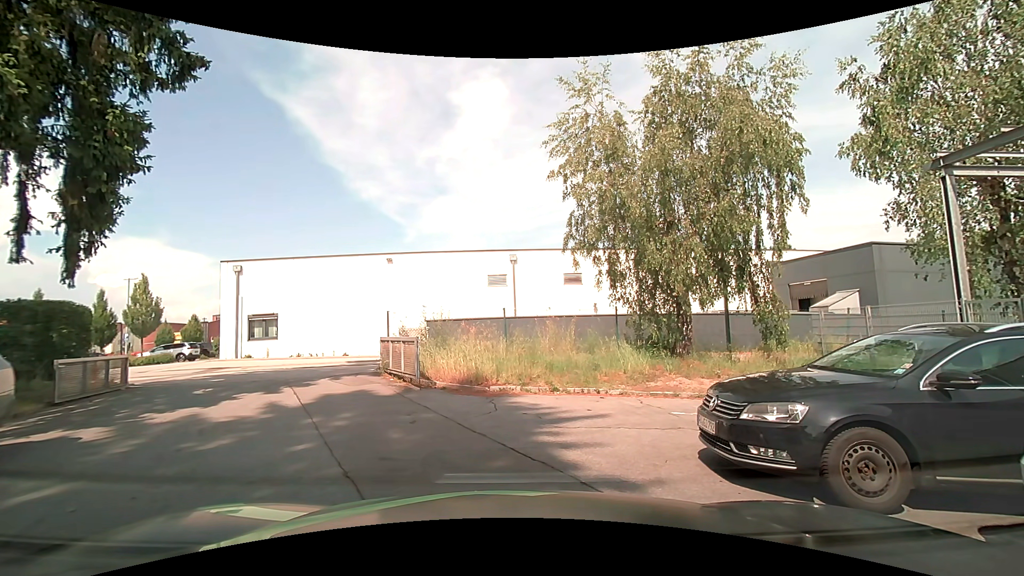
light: Day
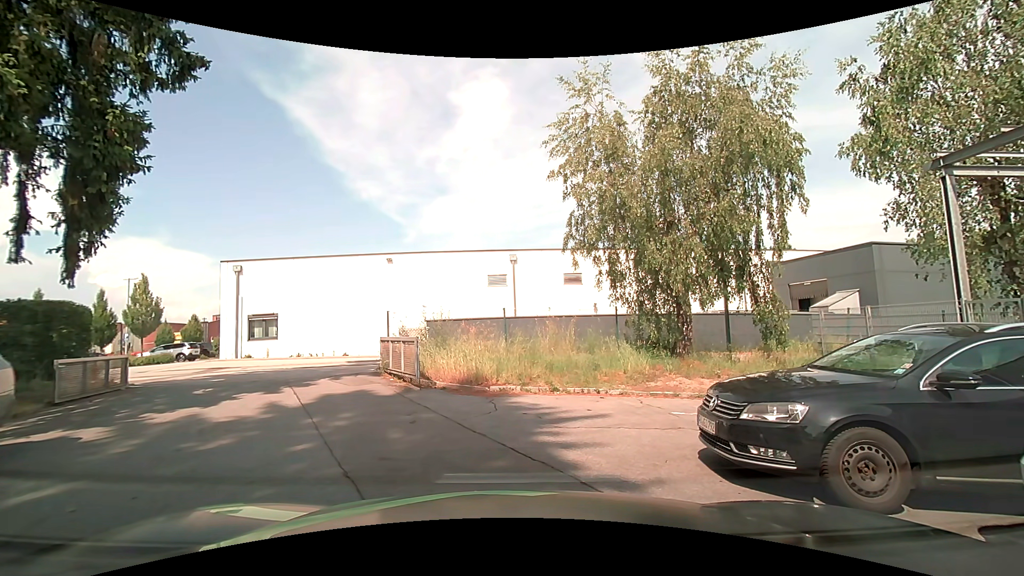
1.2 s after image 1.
(0.0, 0.0) m; 0°
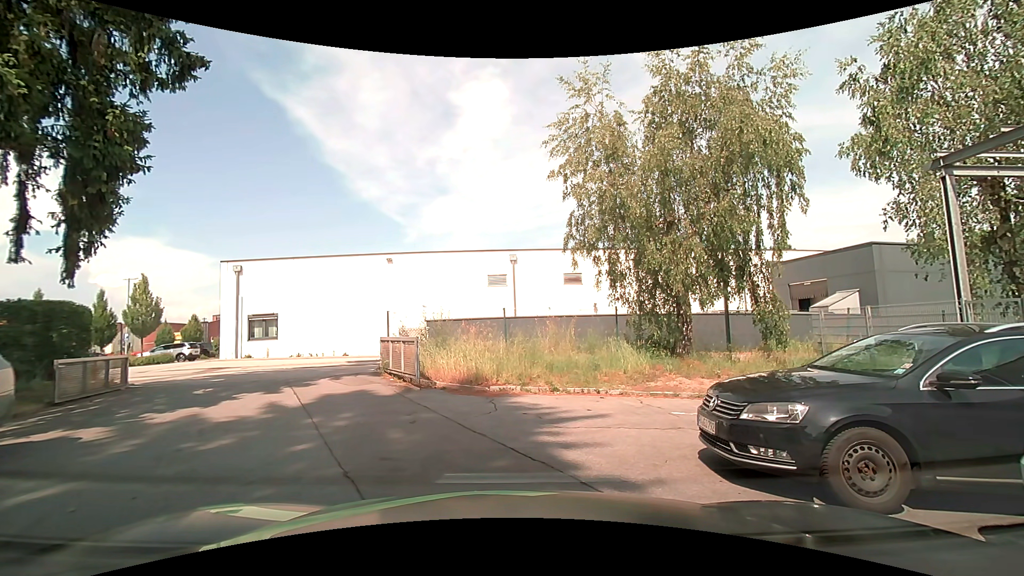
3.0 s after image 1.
(0.0, 0.0) m; 0°
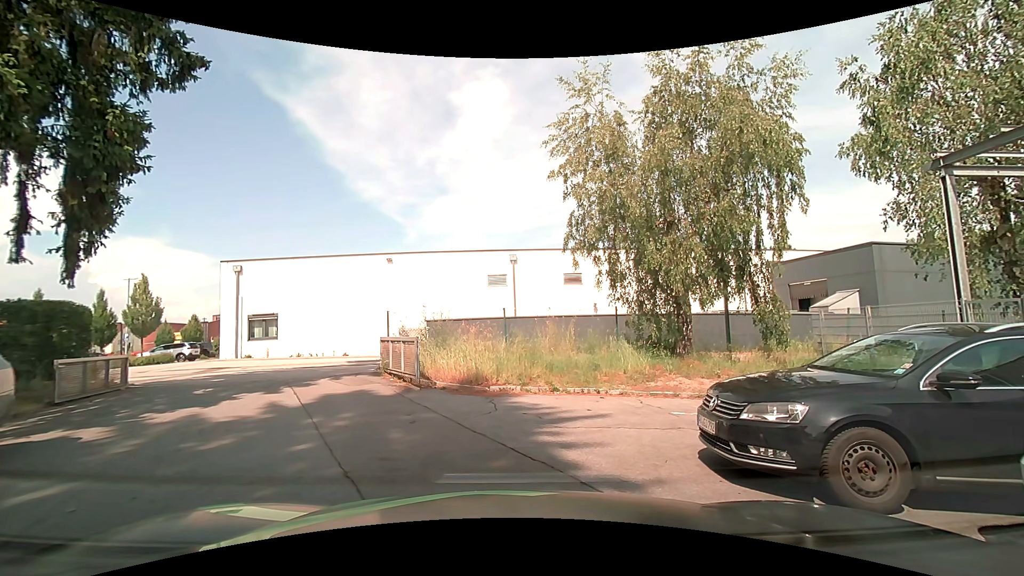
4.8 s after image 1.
(0.0, 0.0) m; 0°
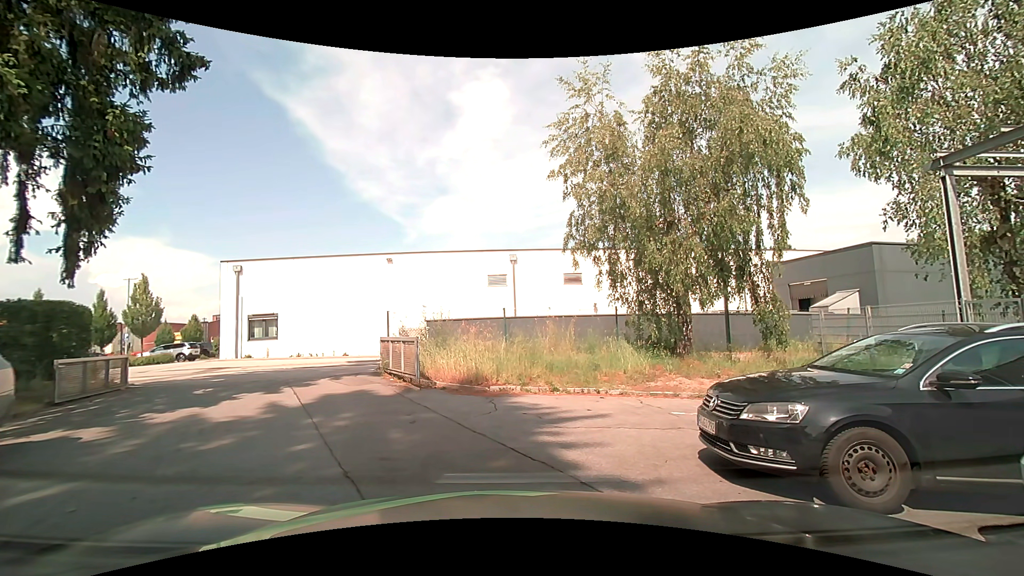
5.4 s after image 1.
(0.0, 0.0) m; 0°
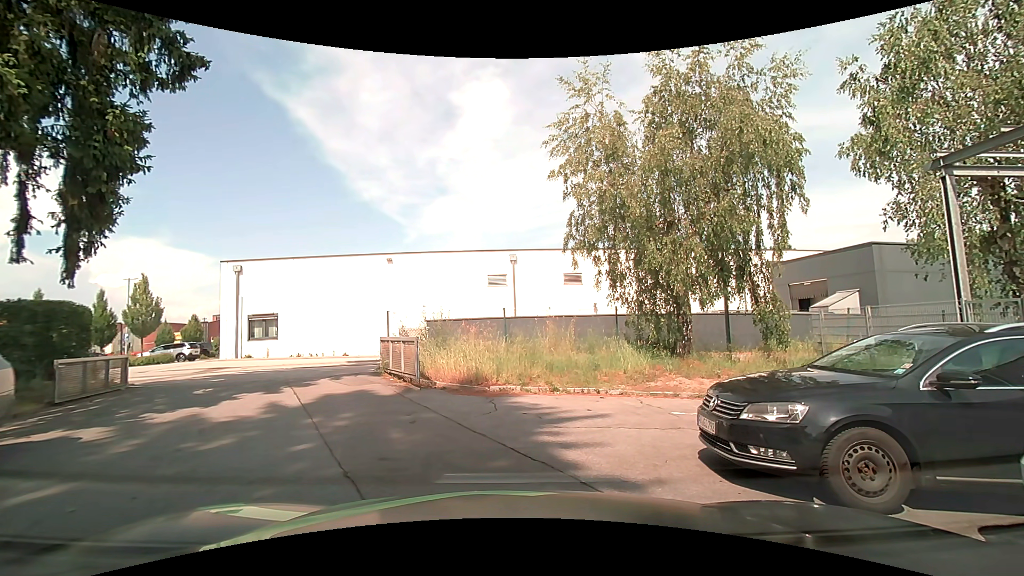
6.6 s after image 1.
(0.0, 0.0) m; 0°
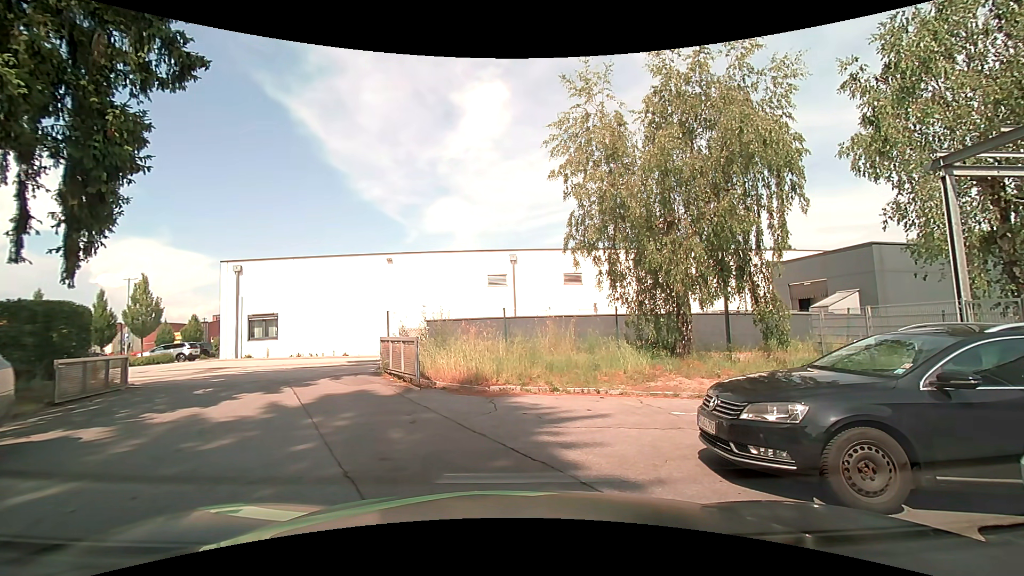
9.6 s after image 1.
(0.0, 0.0) m; 0°
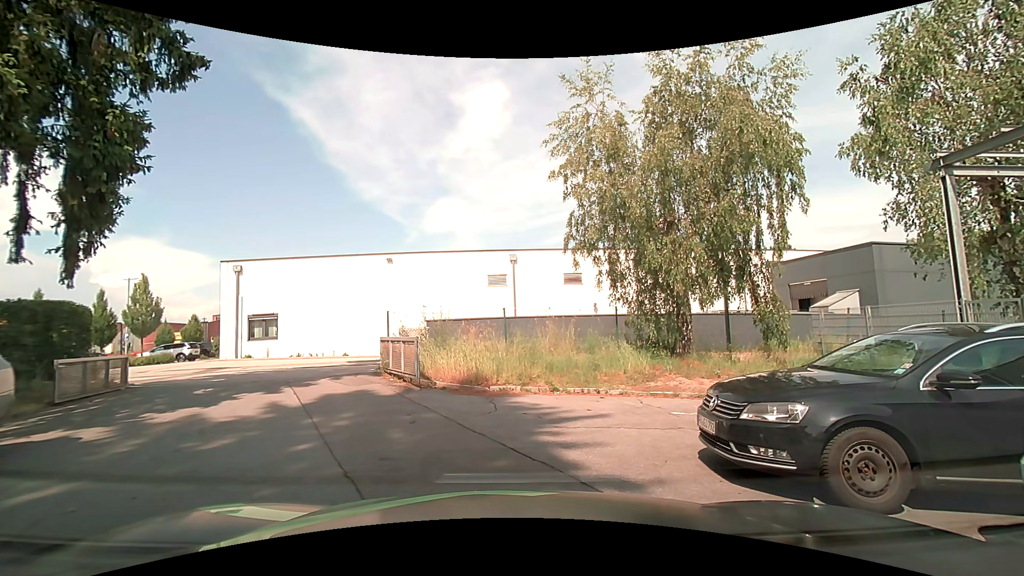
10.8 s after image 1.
(0.0, 0.0) m; 0°
